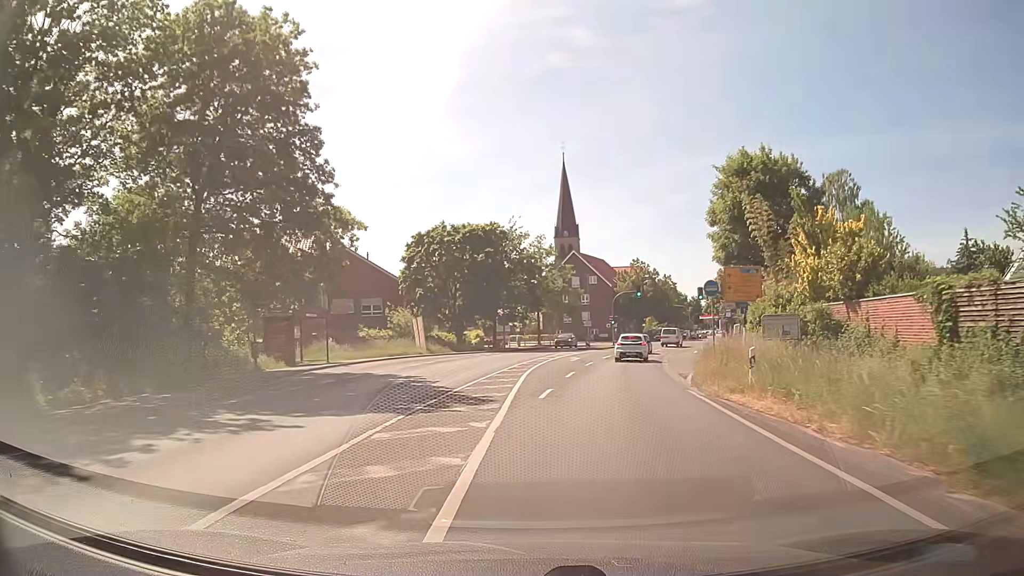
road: secondary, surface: asphalt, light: Day
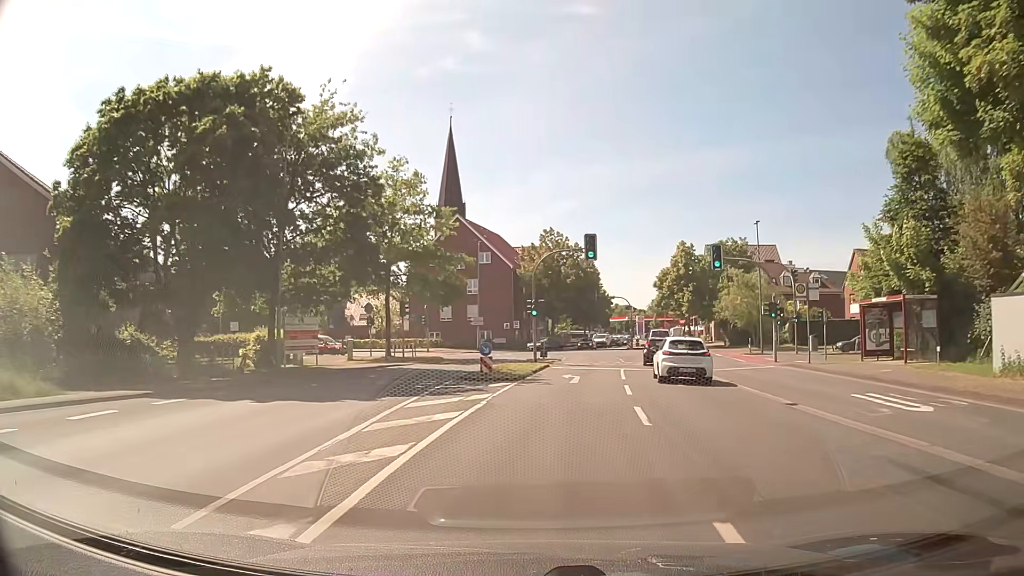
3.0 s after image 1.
(+3.1, +38.2) m; +11°
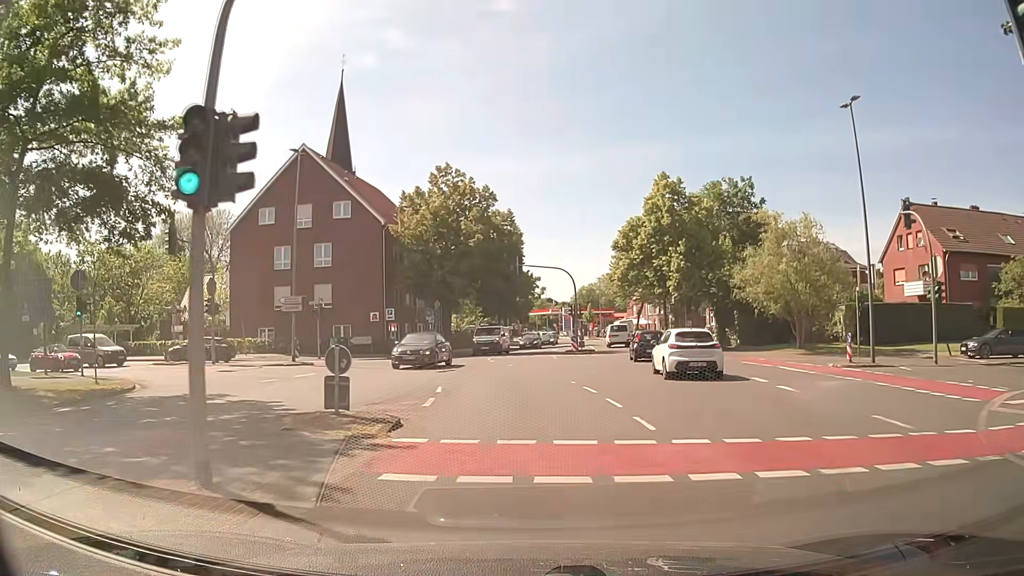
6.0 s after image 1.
(+2.2, +28.7) m; +7°
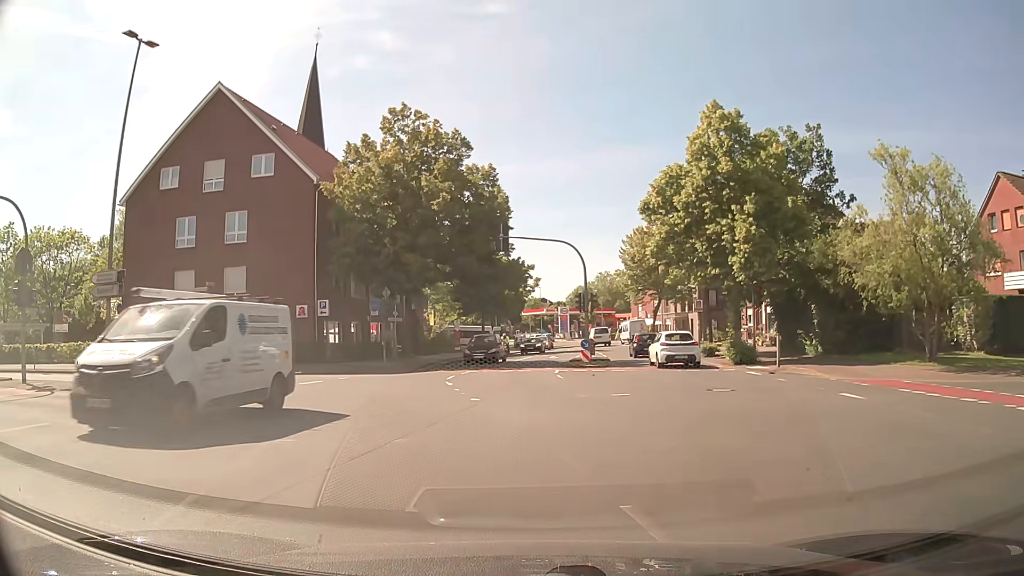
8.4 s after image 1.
(+0.1, +14.0) m; 0°
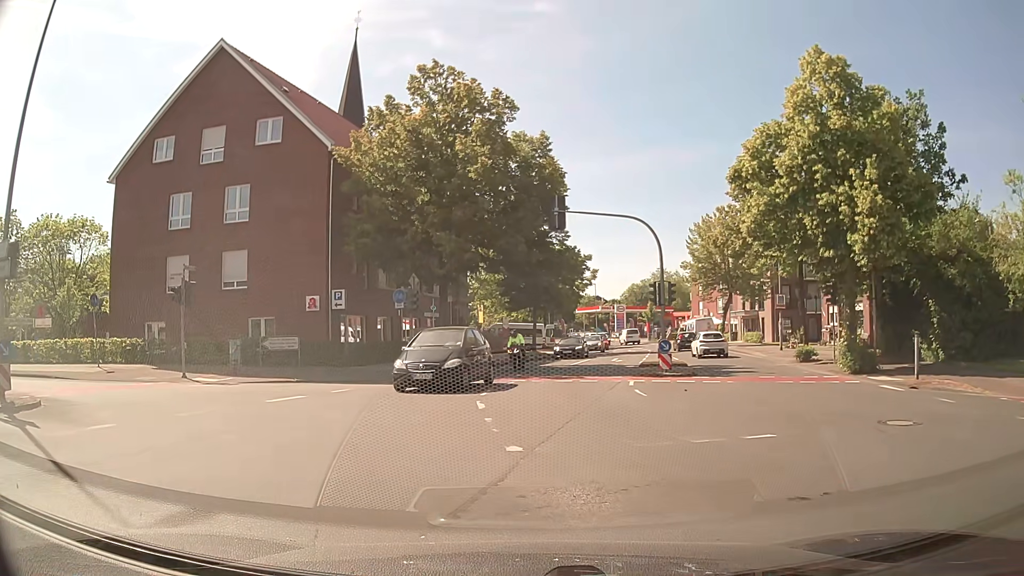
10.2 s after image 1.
(-0.2, +6.1) m; -6°
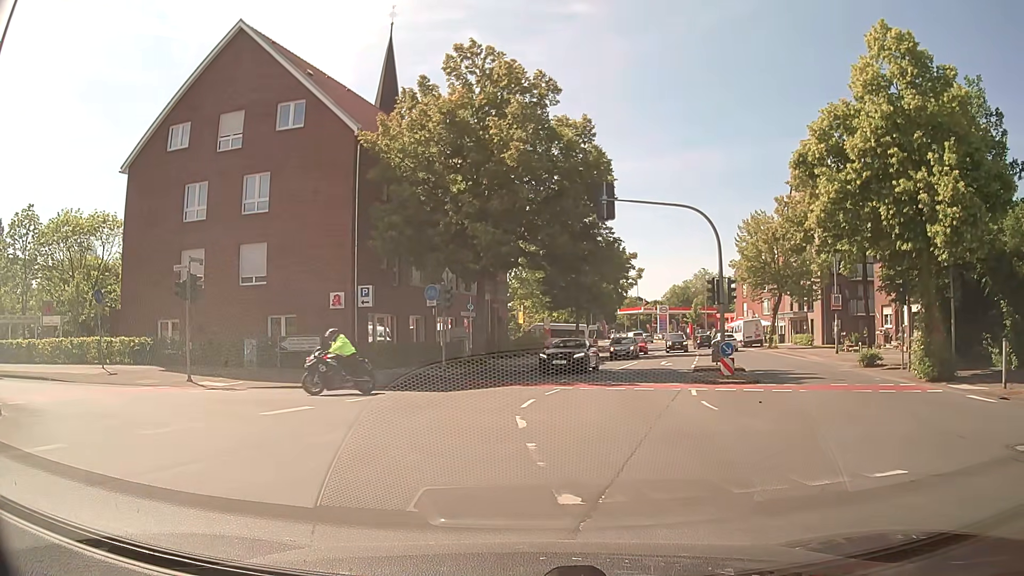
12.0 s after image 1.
(0.0, +2.2) m; -2°
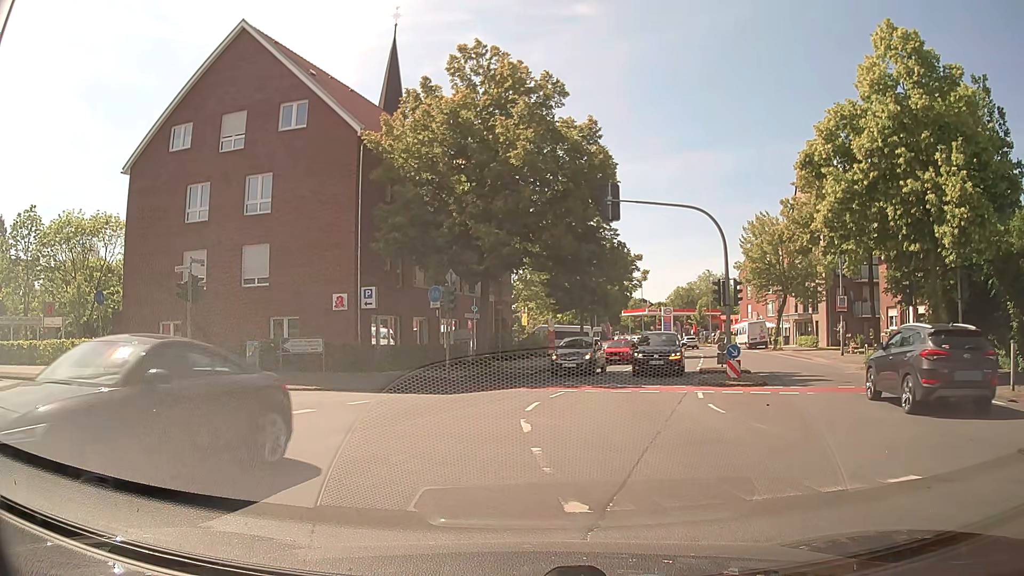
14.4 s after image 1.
(0.0, +0.3) m; 0°
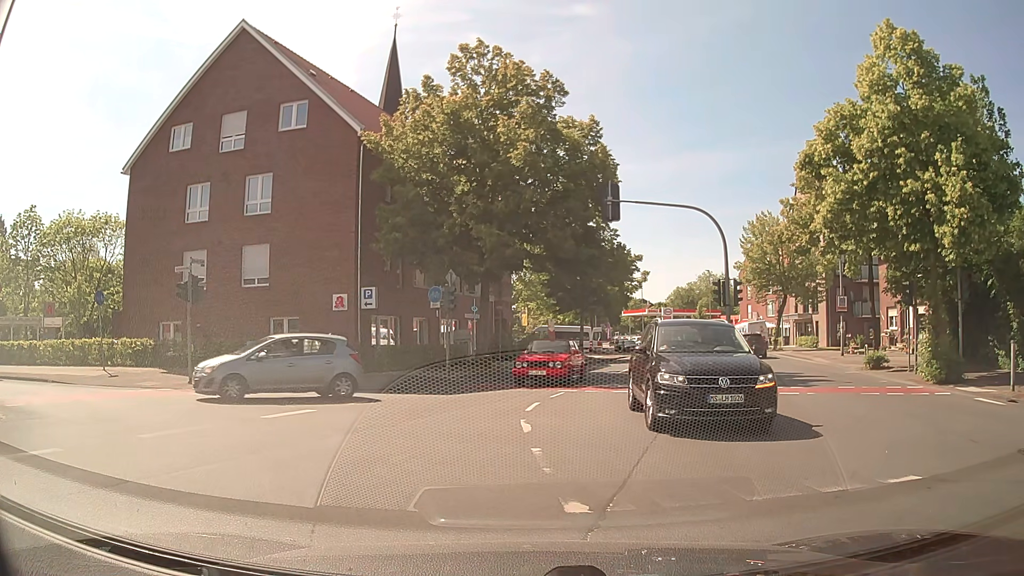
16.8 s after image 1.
(0.0, 0.0) m; 0°
(-3, +9) (-11, +15) (-21, +18) (-30, +19) (-40, +20) (-50, +20) (-60, +20) (-70, +18) (-80, +16) (-89, +13) m
